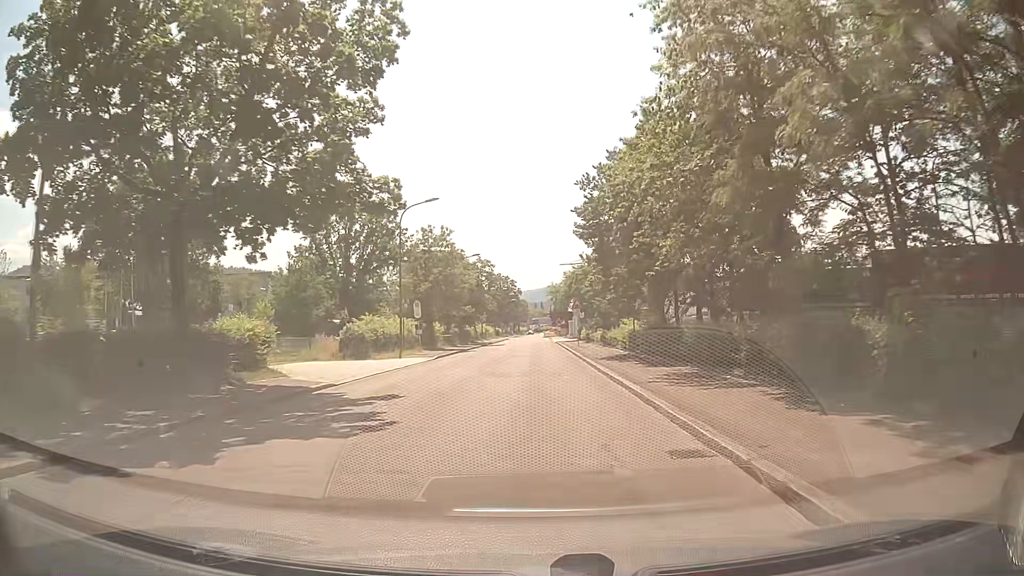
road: unclassified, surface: asphalt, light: Day
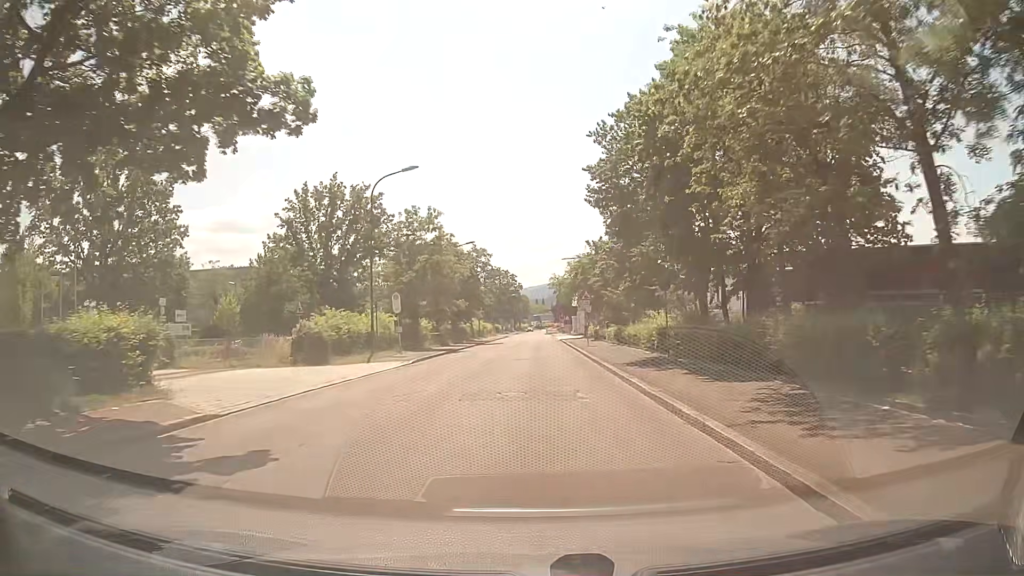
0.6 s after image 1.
(0.0, +7.4) m; 0°
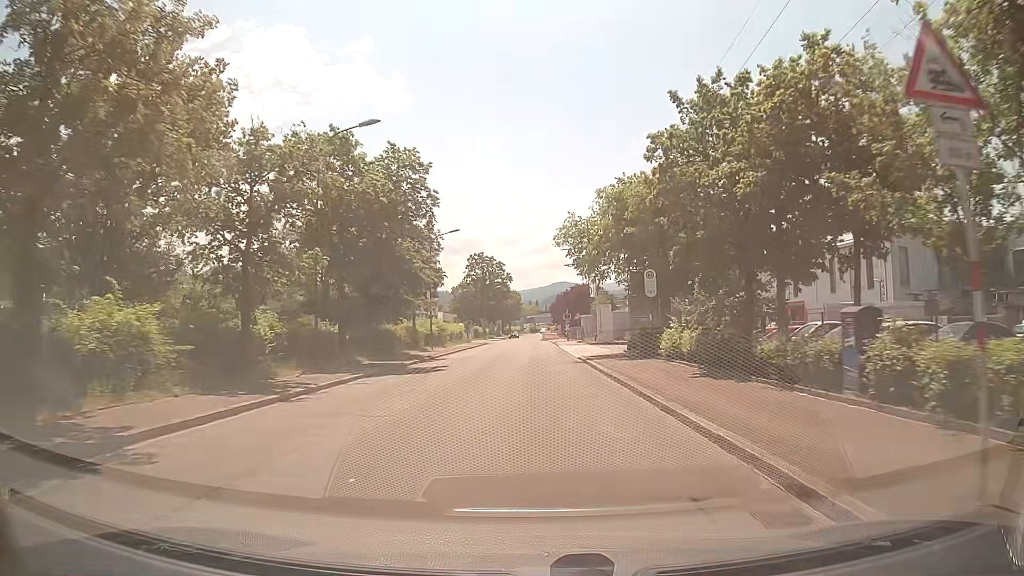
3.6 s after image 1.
(-0.1, +37.5) m; +1°
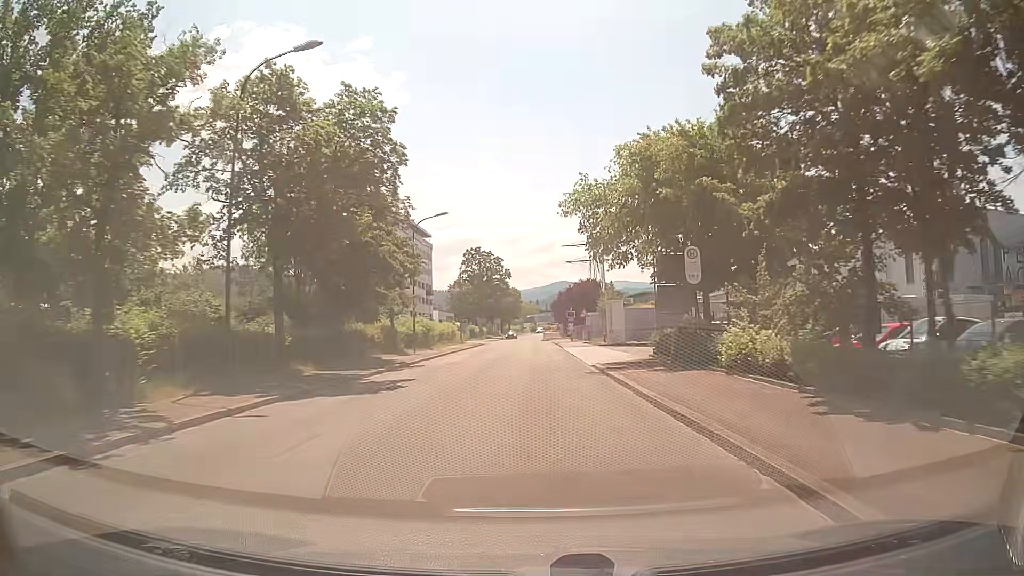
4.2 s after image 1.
(0.0, +7.5) m; -1°
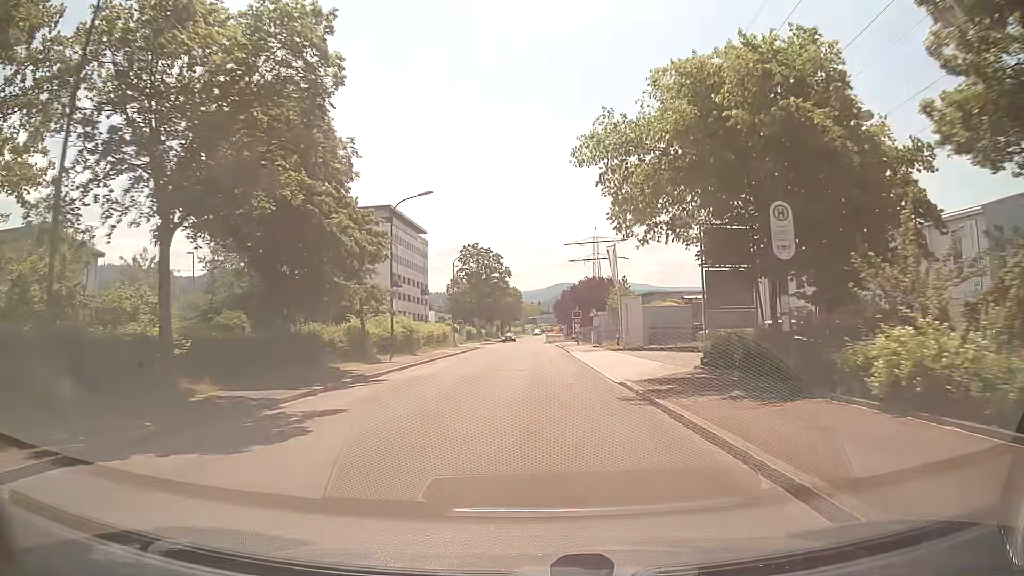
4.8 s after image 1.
(0.0, +7.6) m; 0°
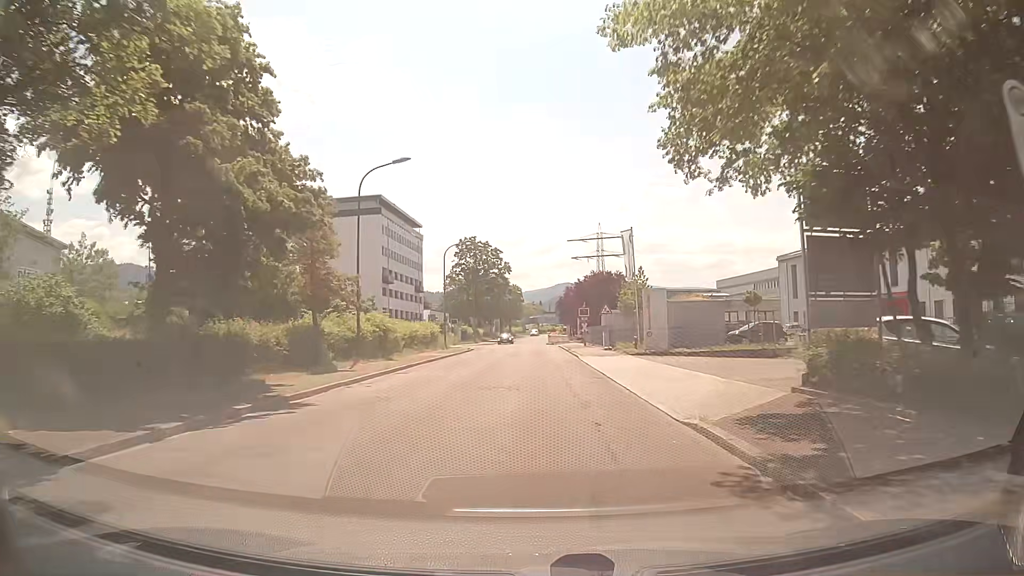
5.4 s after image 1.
(0.0, +7.6) m; 0°
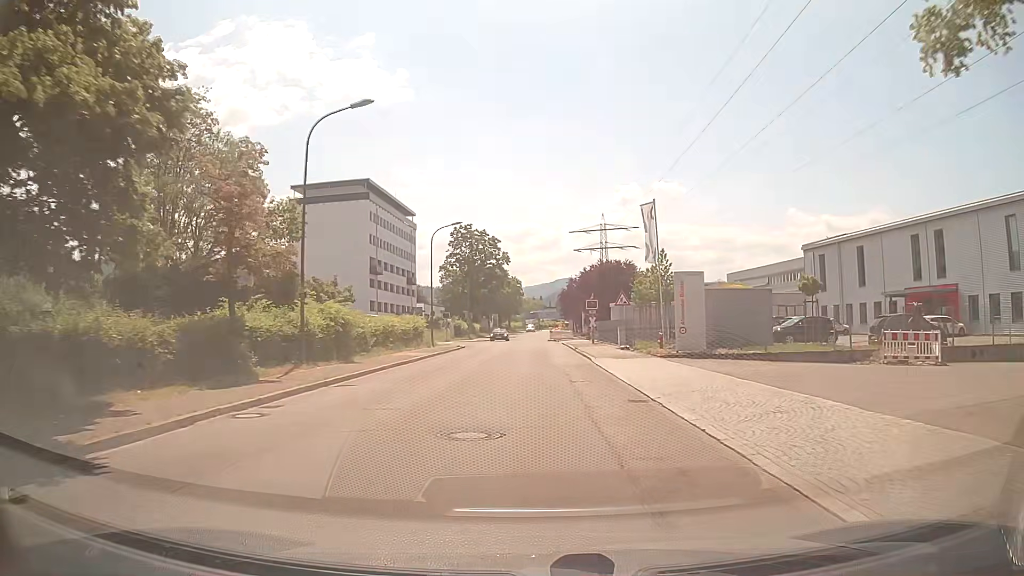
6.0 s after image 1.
(0.0, +7.6) m; 0°
